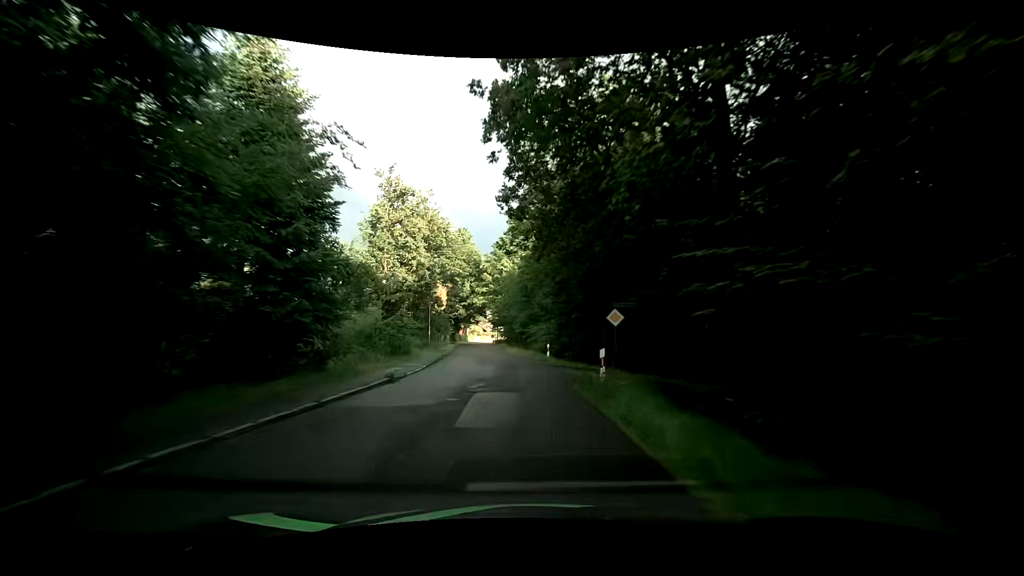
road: residential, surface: asphalt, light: Day
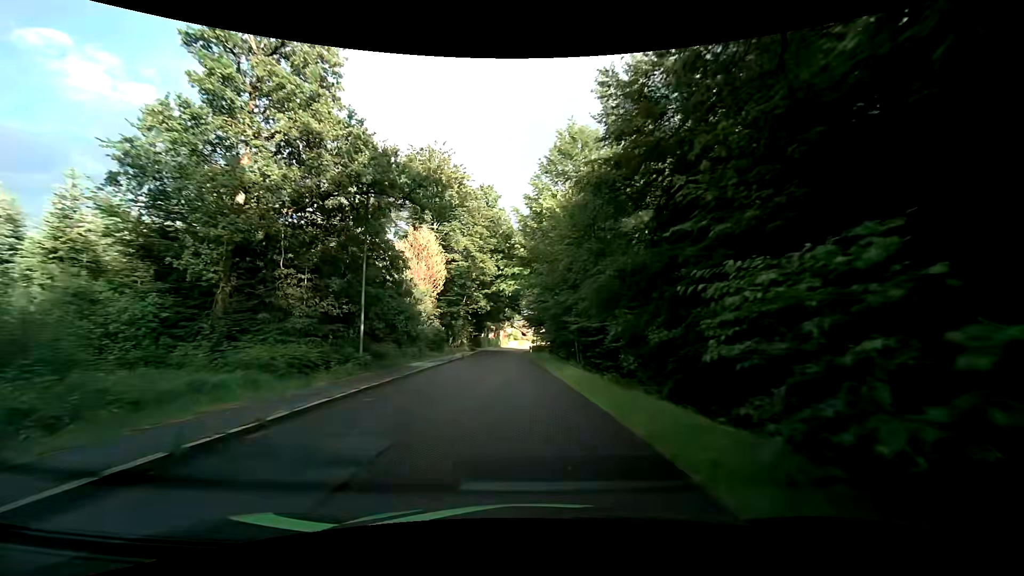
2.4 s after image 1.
(-1.2, +29.2) m; -5°
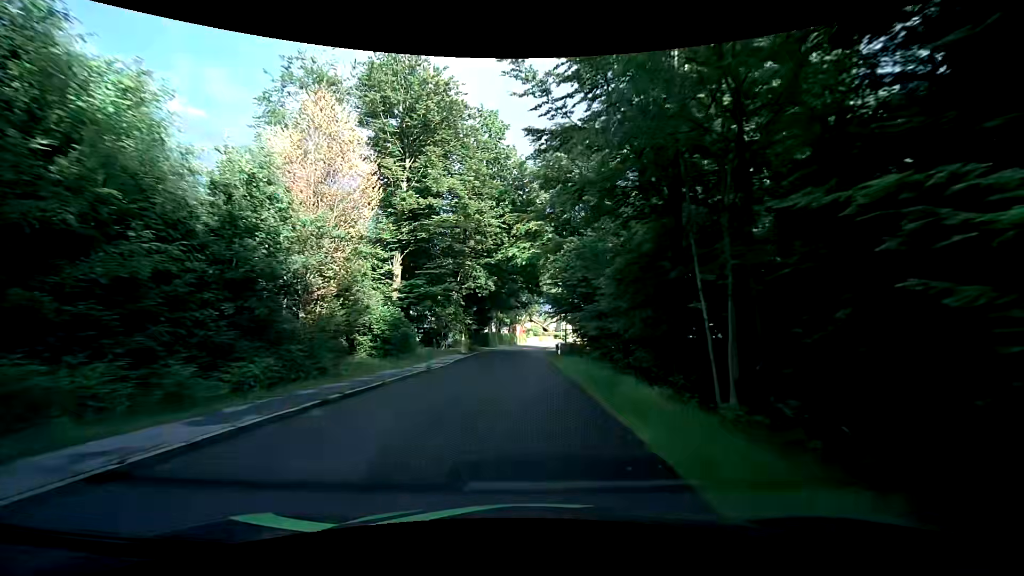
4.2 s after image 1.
(-0.4, +21.2) m; -3°
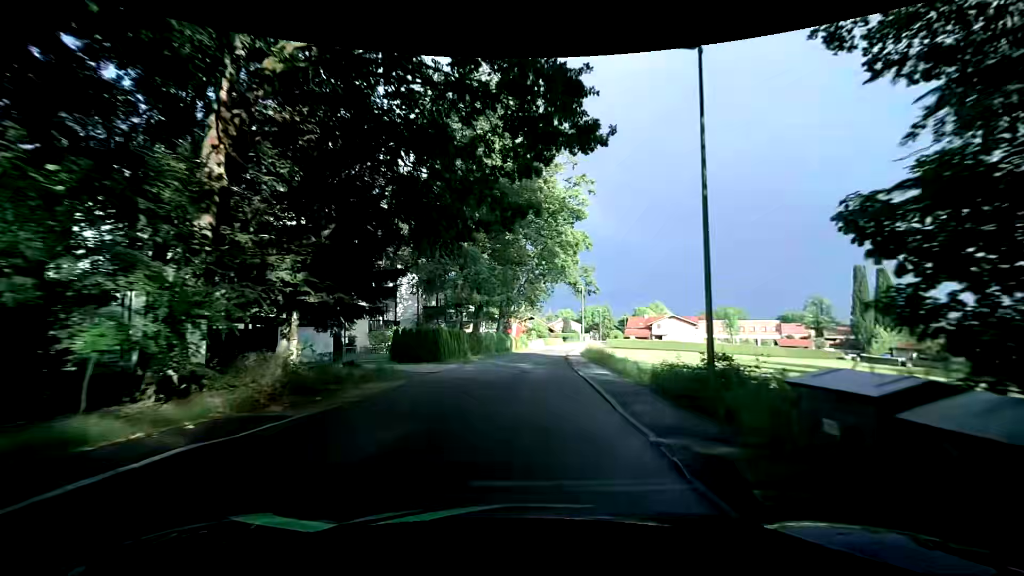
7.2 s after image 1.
(-0.4, +36.0) m; 0°
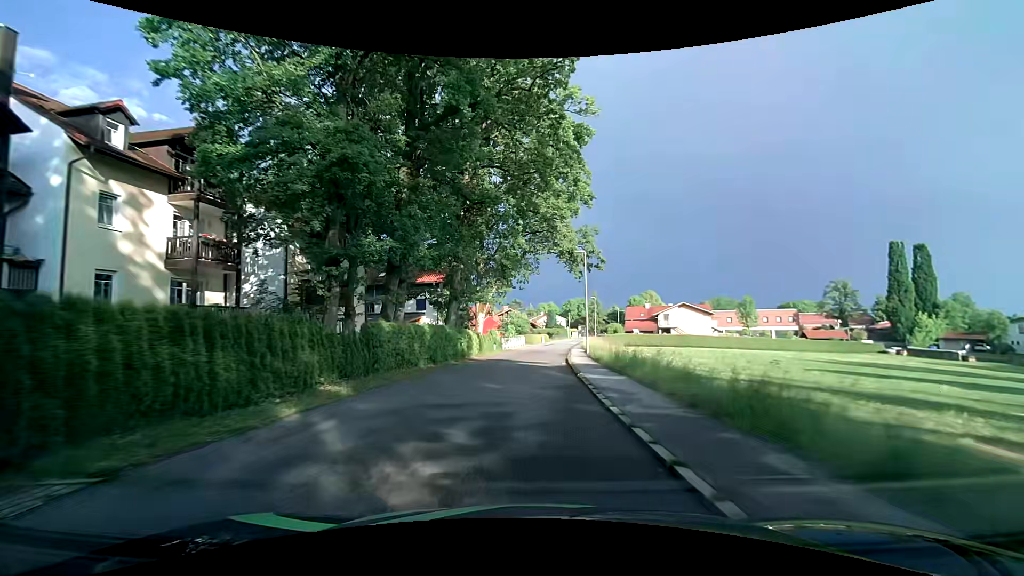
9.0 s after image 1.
(+0.5, +22.2) m; +2°
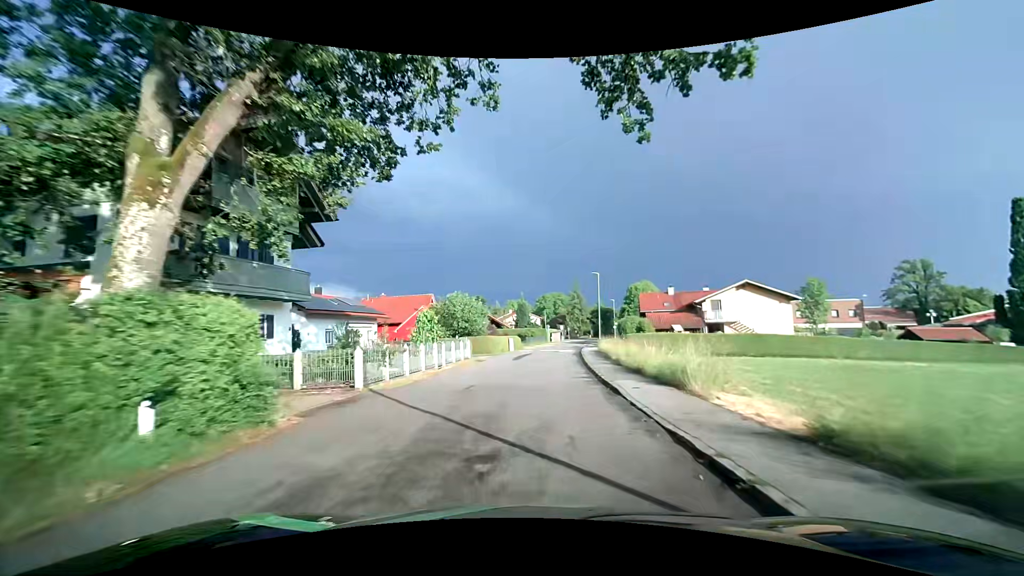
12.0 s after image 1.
(+1.0, +37.2) m; +4°
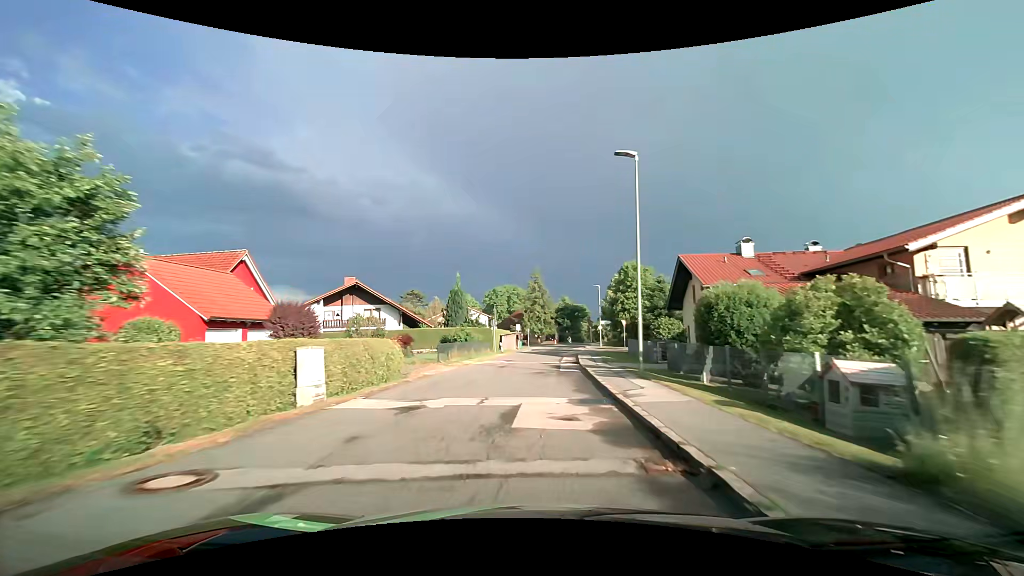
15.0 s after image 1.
(+1.8, +36.3) m; +5°
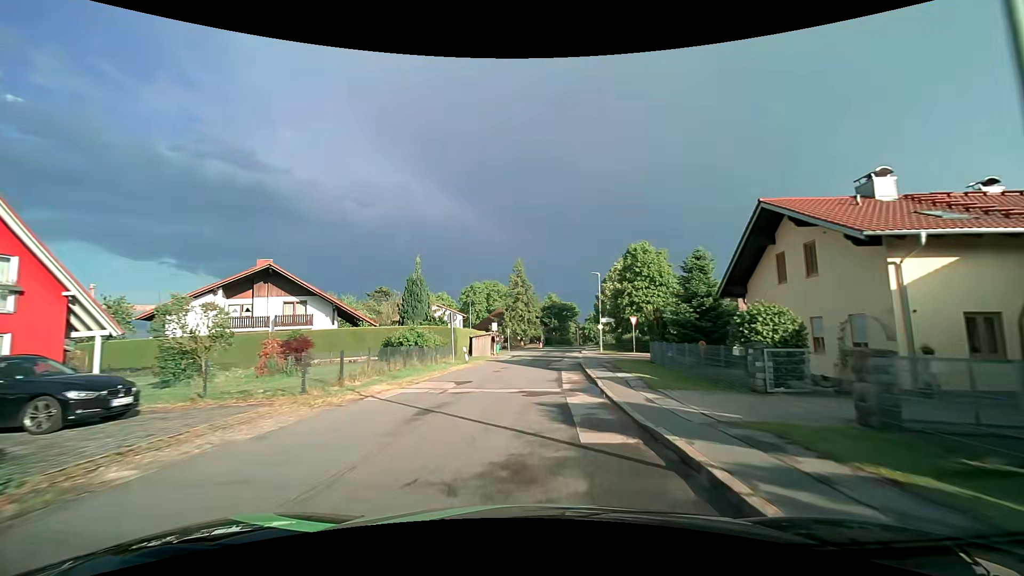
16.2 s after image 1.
(+0.3, +14.4) m; +2°
(0, +10) (0, +20) (+1, +30) (+2, +40) (+3, +50) (+4, +60) (+6, +70) (+7, +80) (+9, +89) (+11, +99) m
